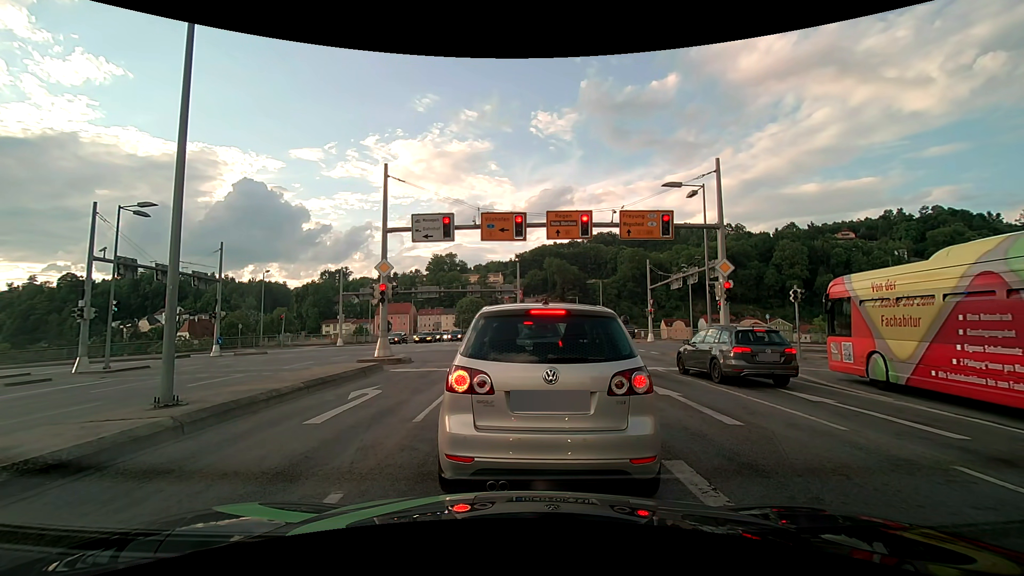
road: primary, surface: asphalt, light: Day
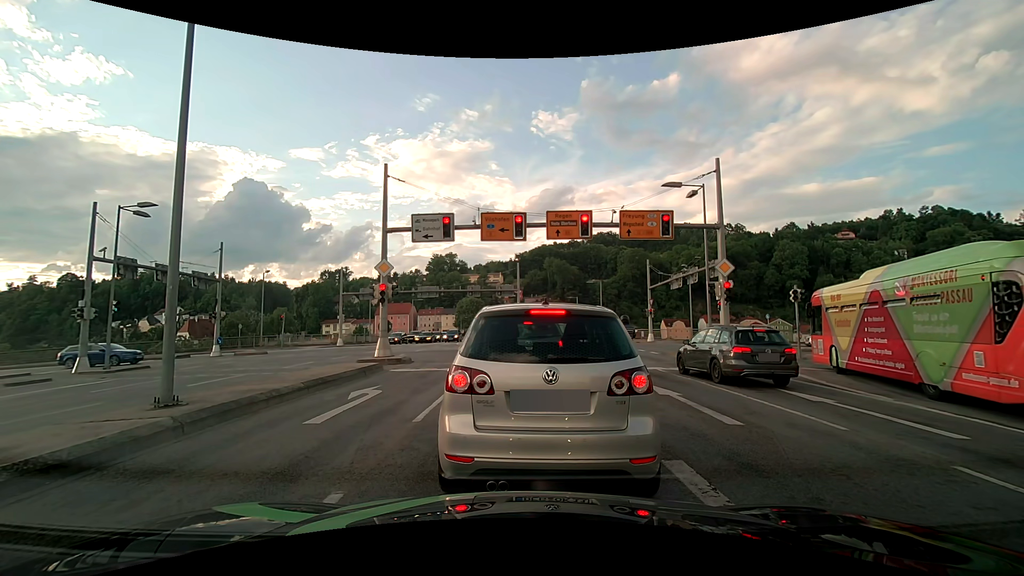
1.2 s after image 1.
(0.0, 0.0) m; 0°
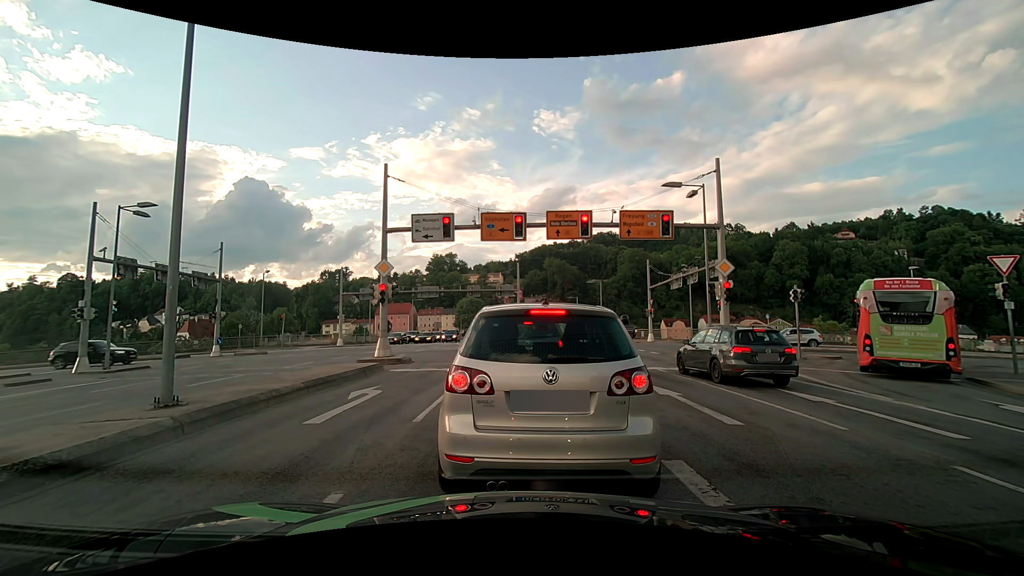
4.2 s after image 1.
(0.0, 0.0) m; 0°
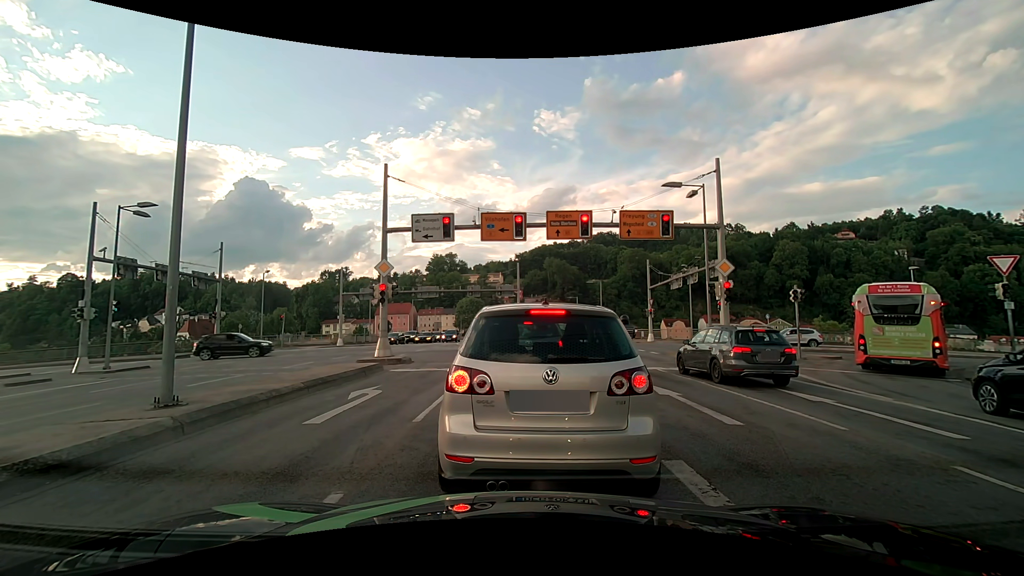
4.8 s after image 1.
(0.0, 0.0) m; 0°
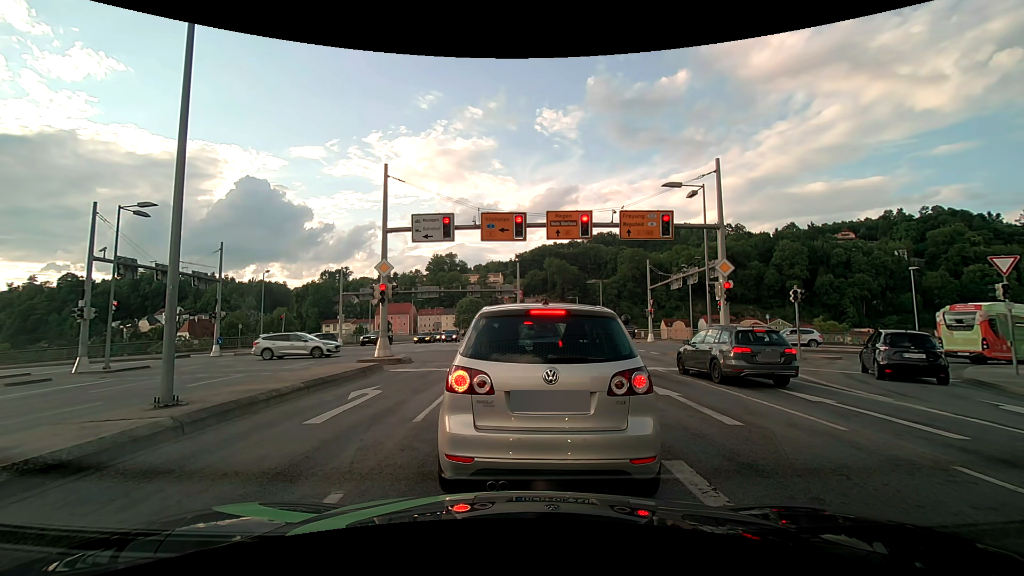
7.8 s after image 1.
(0.0, 0.0) m; 0°
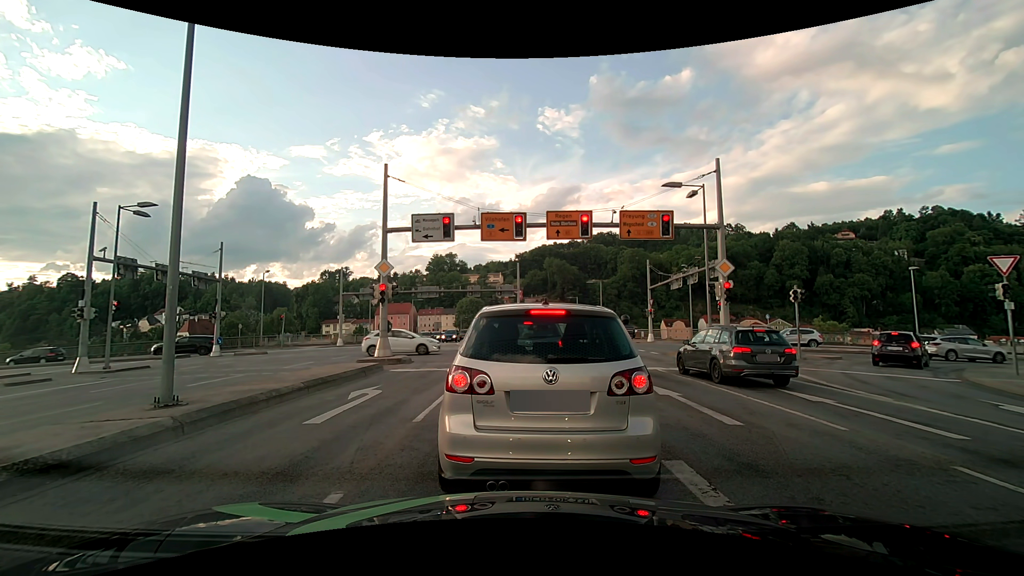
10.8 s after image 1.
(0.0, 0.0) m; 0°
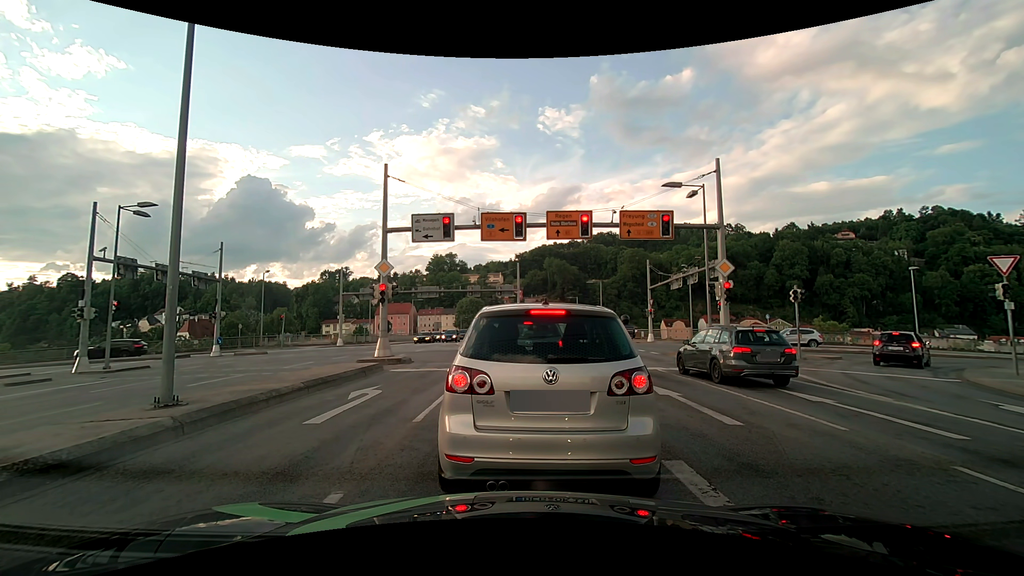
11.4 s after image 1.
(0.0, 0.0) m; 0°
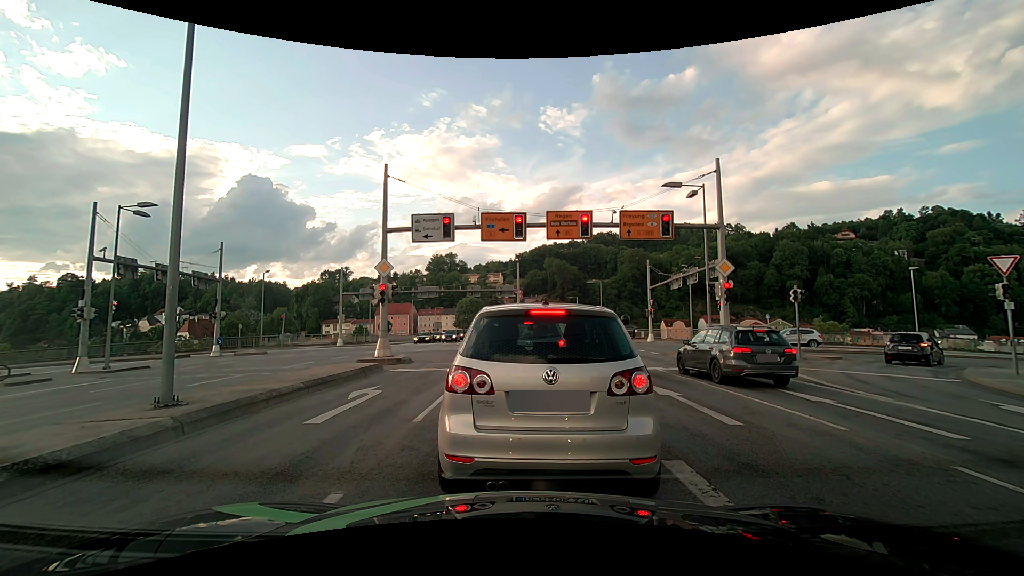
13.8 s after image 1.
(0.0, 0.0) m; 0°
(0, +10) (+1, +20) (0, +30) (-3, +39) (-10, +46) (-20, +46) (-30, +46) (-40, +46) (-50, +47) (-60, +47) m
